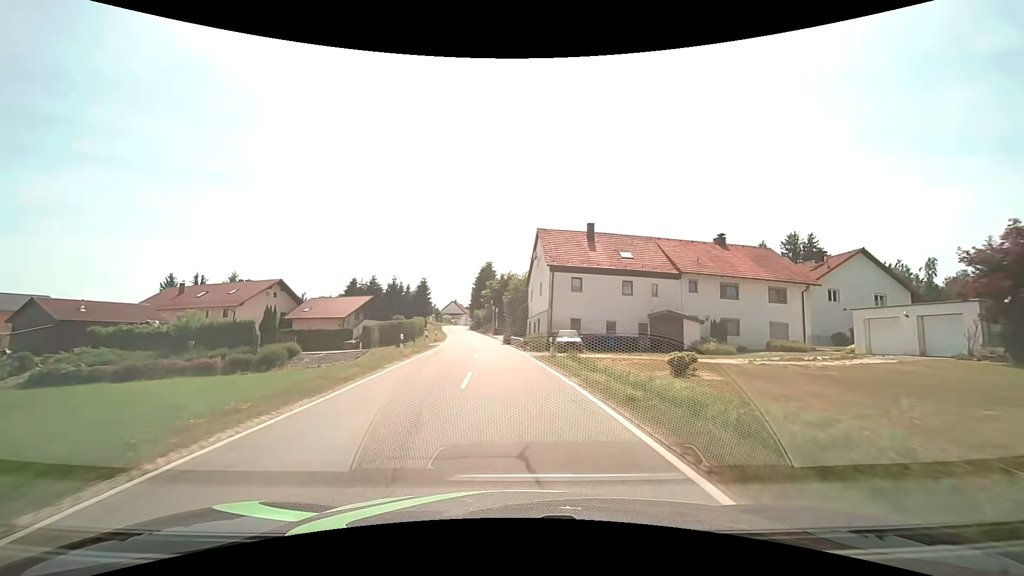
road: secondary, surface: asphalt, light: Day
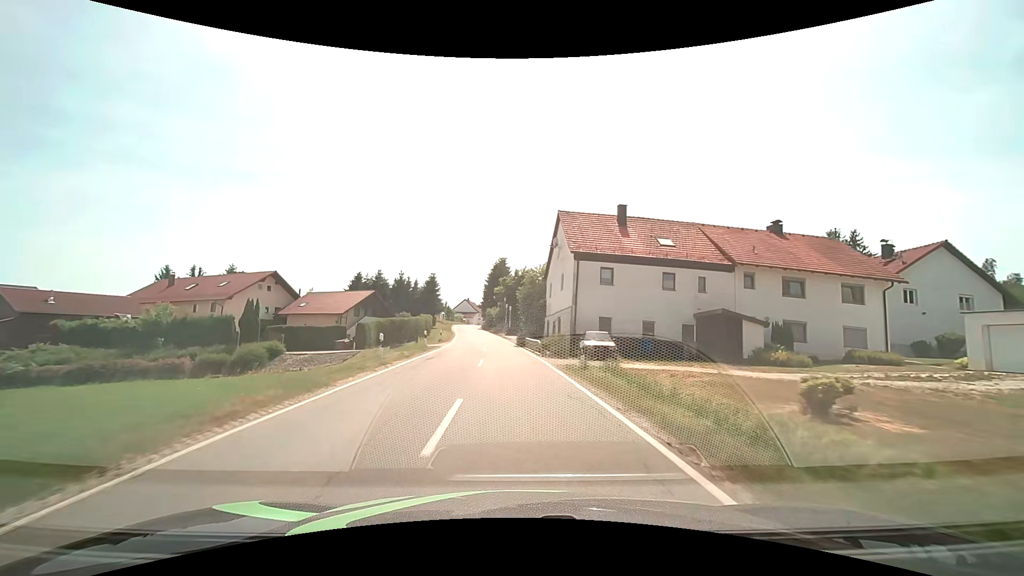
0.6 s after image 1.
(-0.1, +6.2) m; -1°
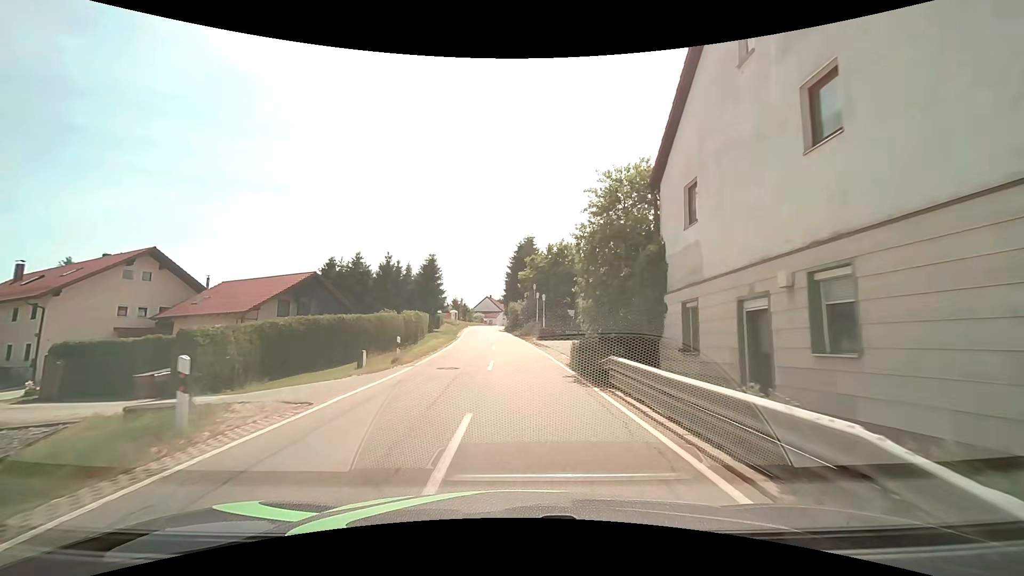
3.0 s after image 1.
(-0.9, +25.1) m; -4°
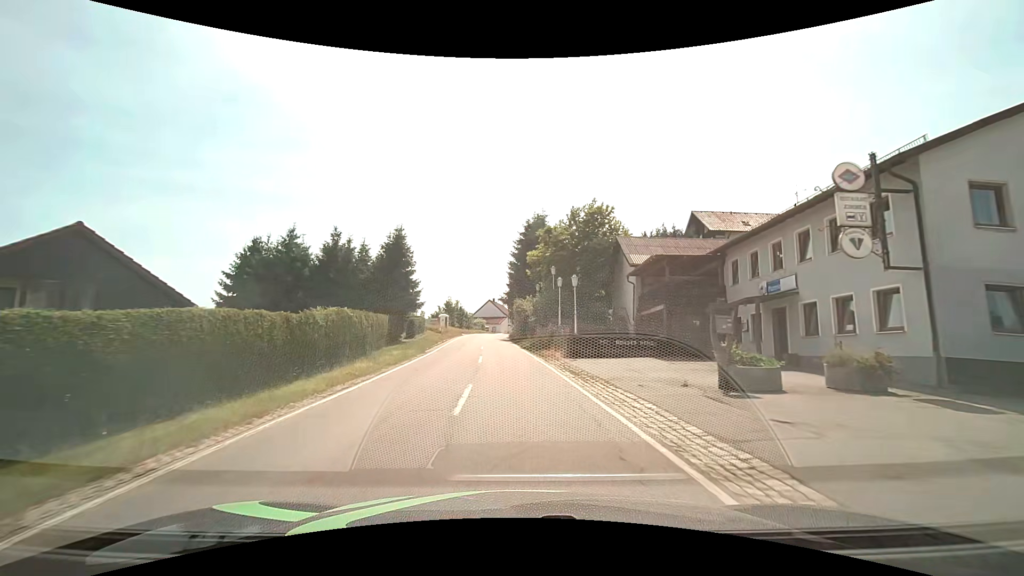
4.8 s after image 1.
(-0.3, +19.7) m; -1°
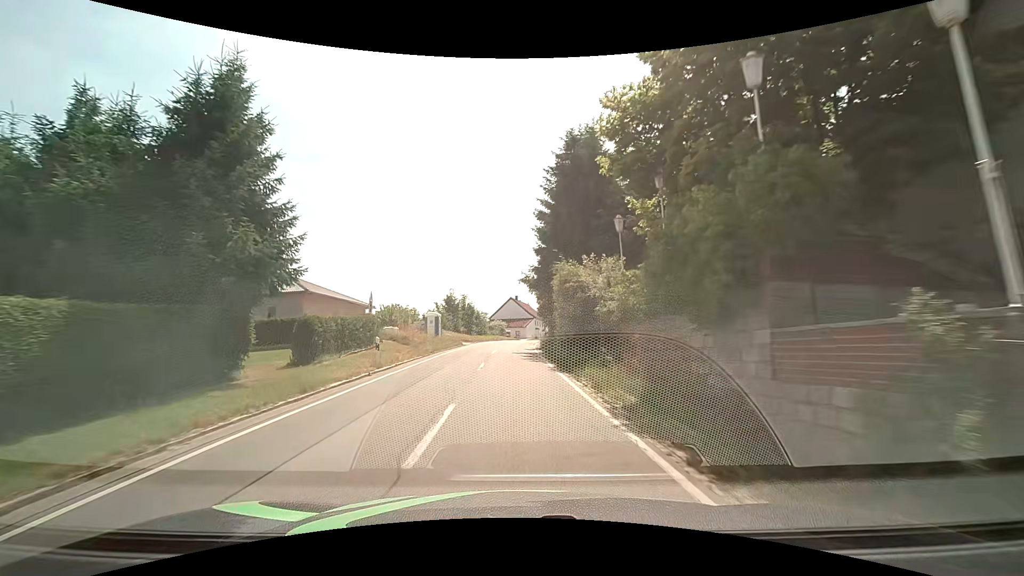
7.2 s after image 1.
(-0.8, +26.8) m; -3°
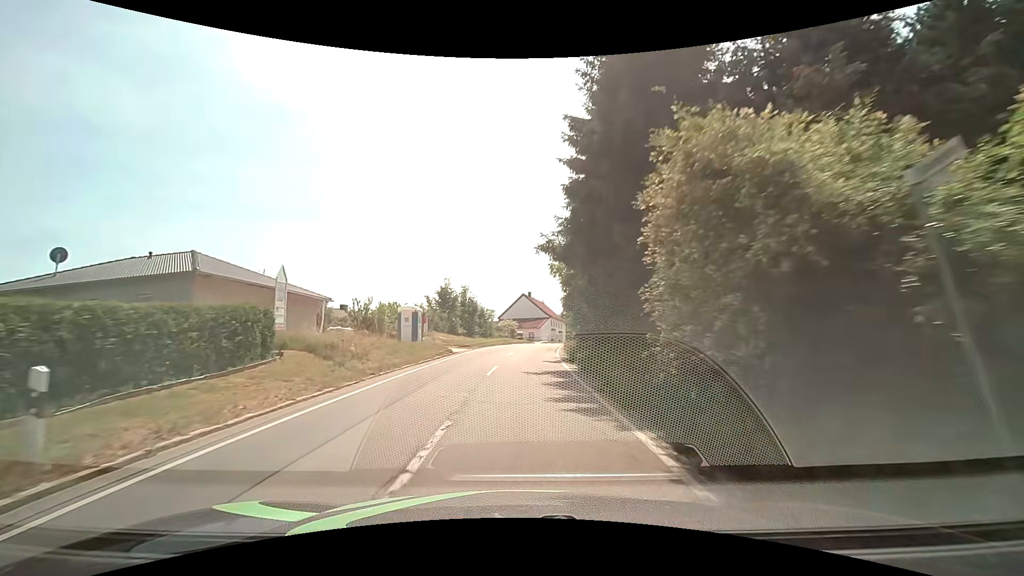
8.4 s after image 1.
(-0.2, +13.4) m; -2°
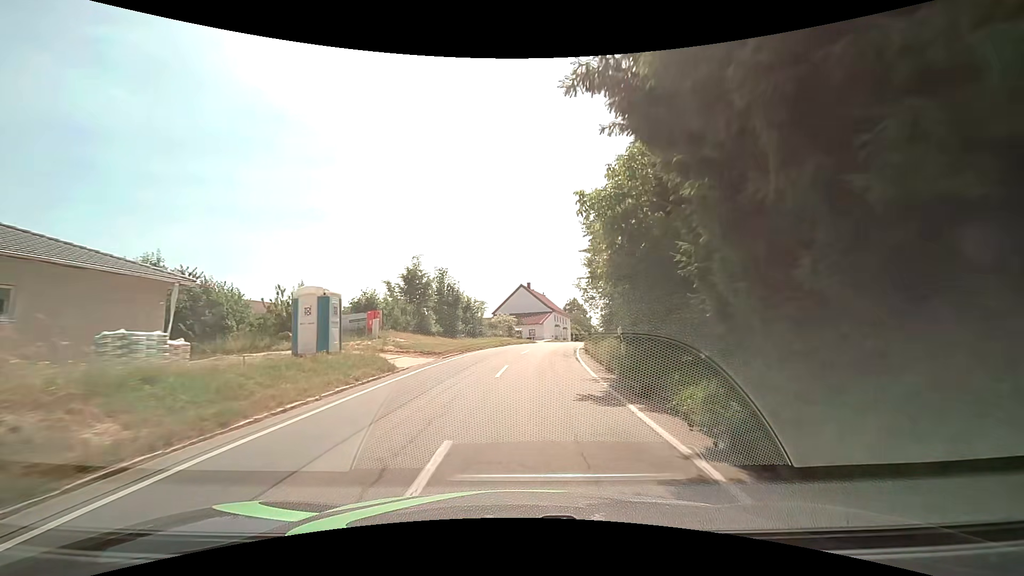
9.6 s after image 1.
(+0.1, +13.4) m; +1°
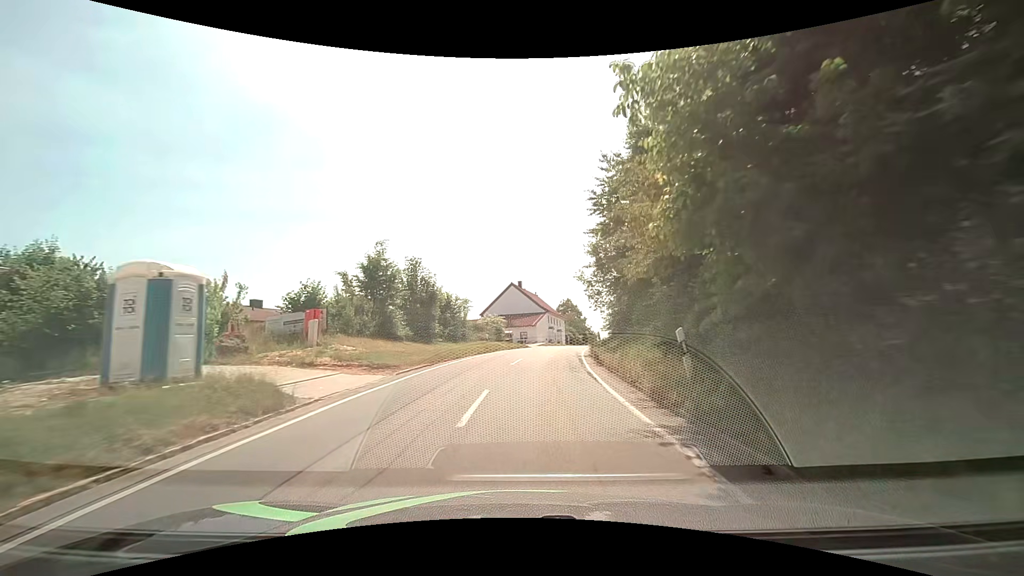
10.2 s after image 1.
(0.0, +6.7) m; +1°
(0, +10) (+1, +20) (+2, +30) (+4, +40) (+6, +50) (+8, +59) (+11, +69) (+13, +79) (+16, +88) (+18, +98) m
